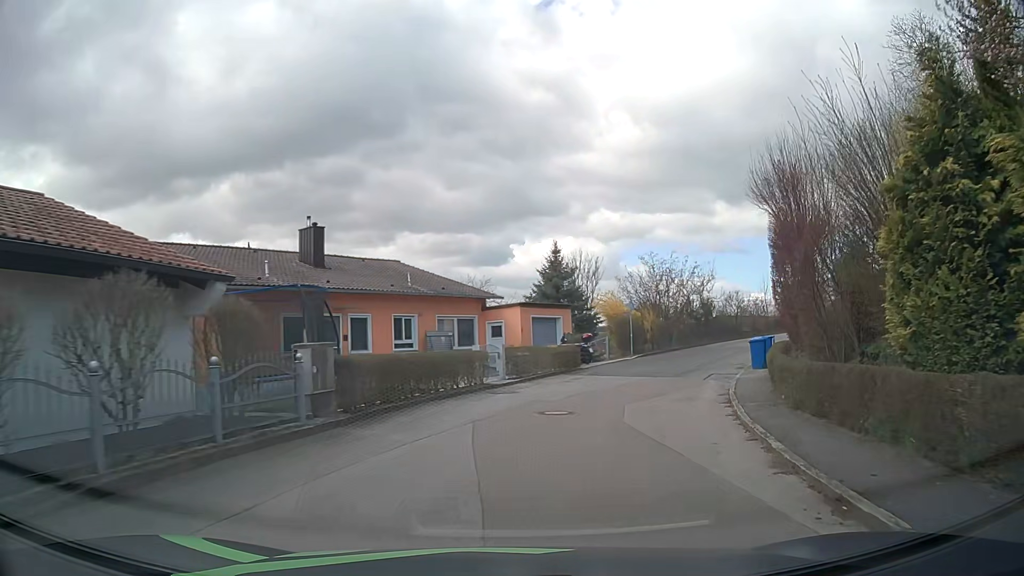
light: Day
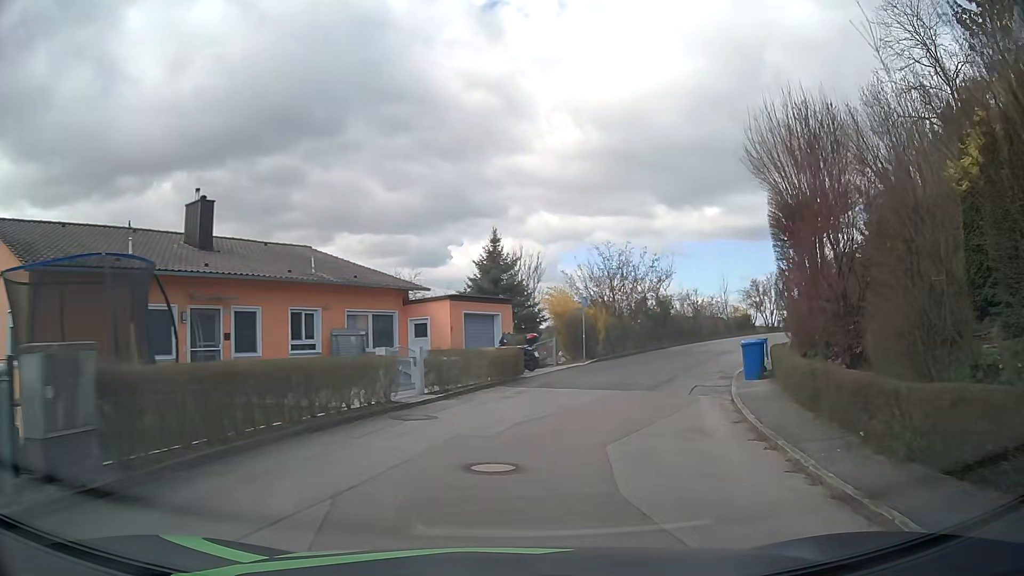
(+0.2, +5.3) m; +5°
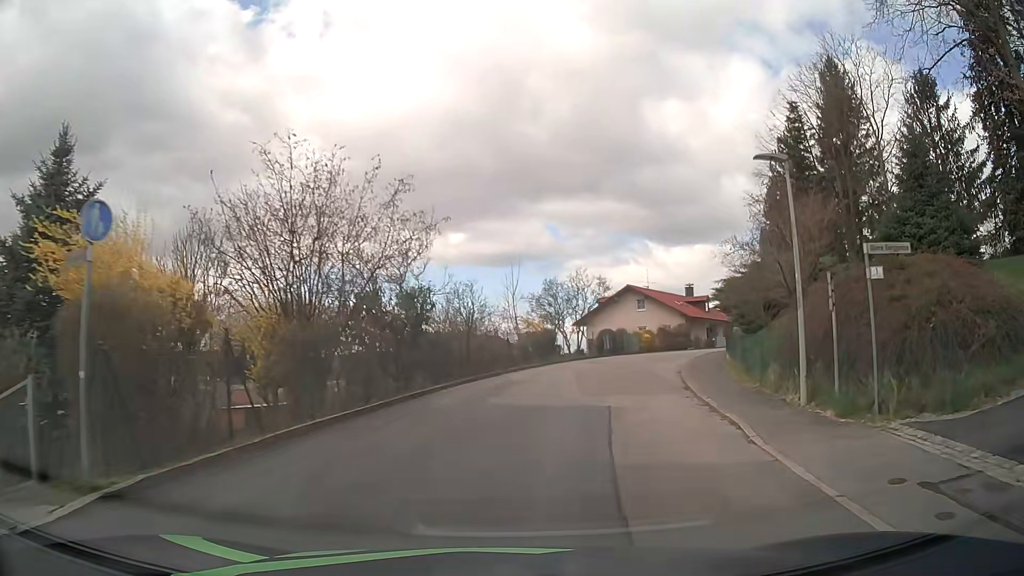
(+4.0, +20.7) m; +21°
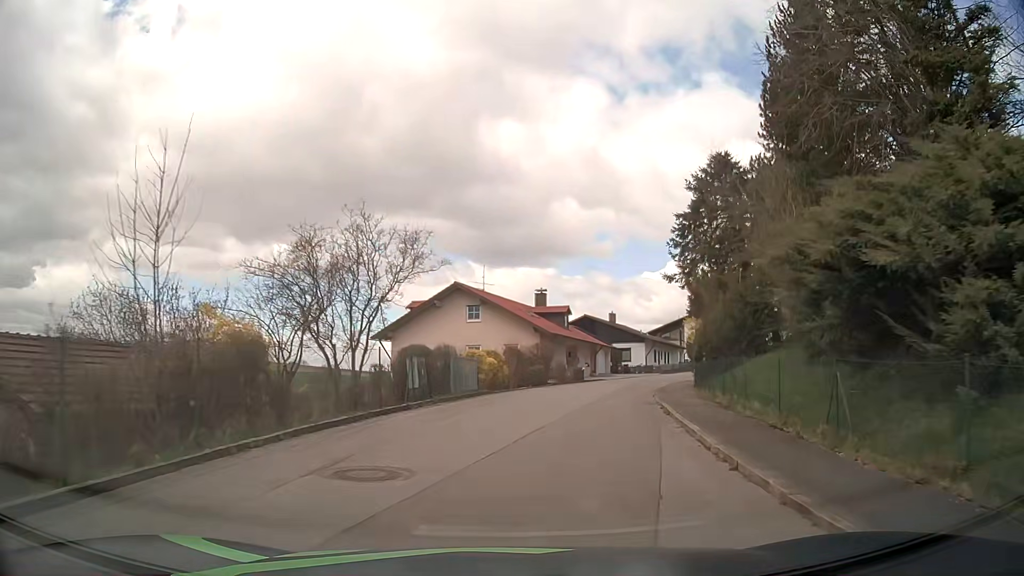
(+3.4, +21.9) m; +16°
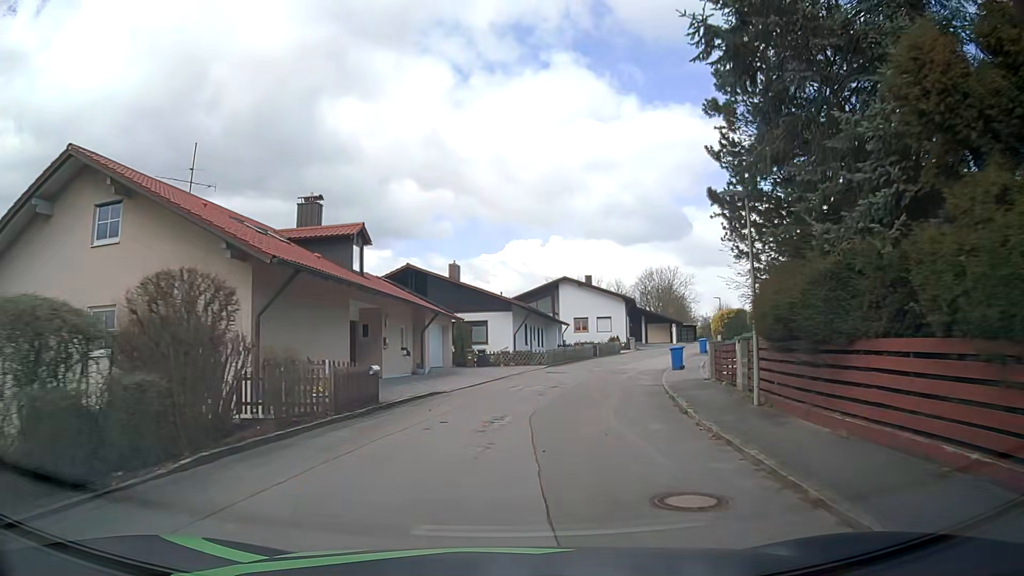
(+4.1, +29.0) m; +15°
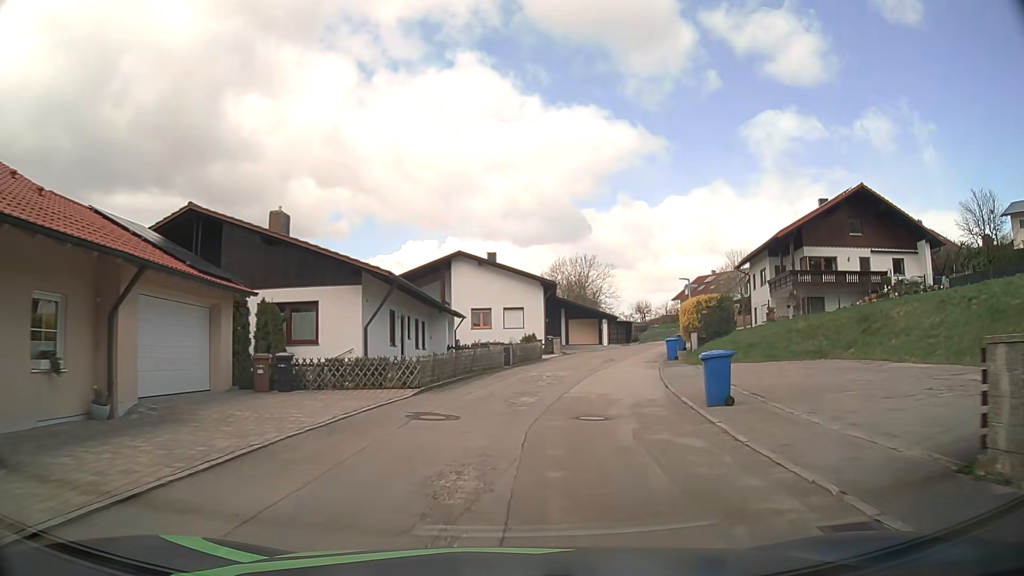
(+1.2, +17.9) m; +8°
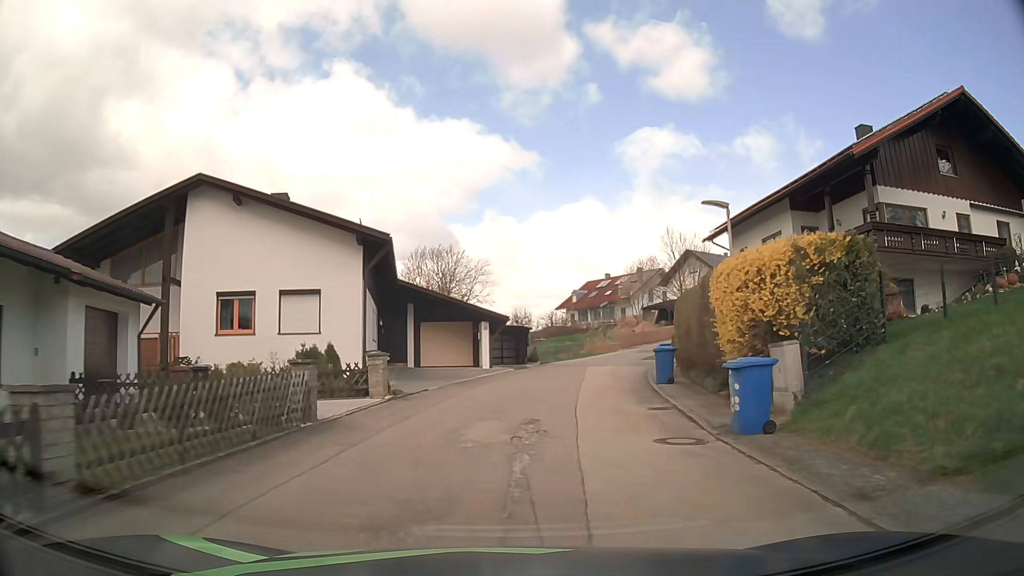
(+2.5, +23.8) m; +11°
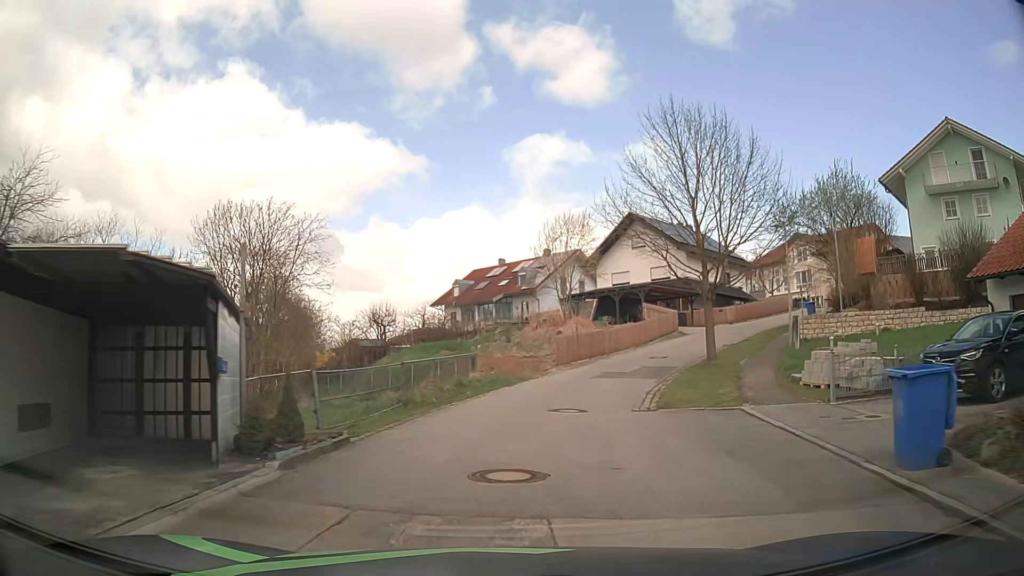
(+2.7, +28.5) m; +10°
(+1, +10) (+2, +20) (+6, +29) (+12, +37) (+19, +44) (+26, +52) (+29, +61) (+26, +71) (+21, +79) (+15, +87) m
